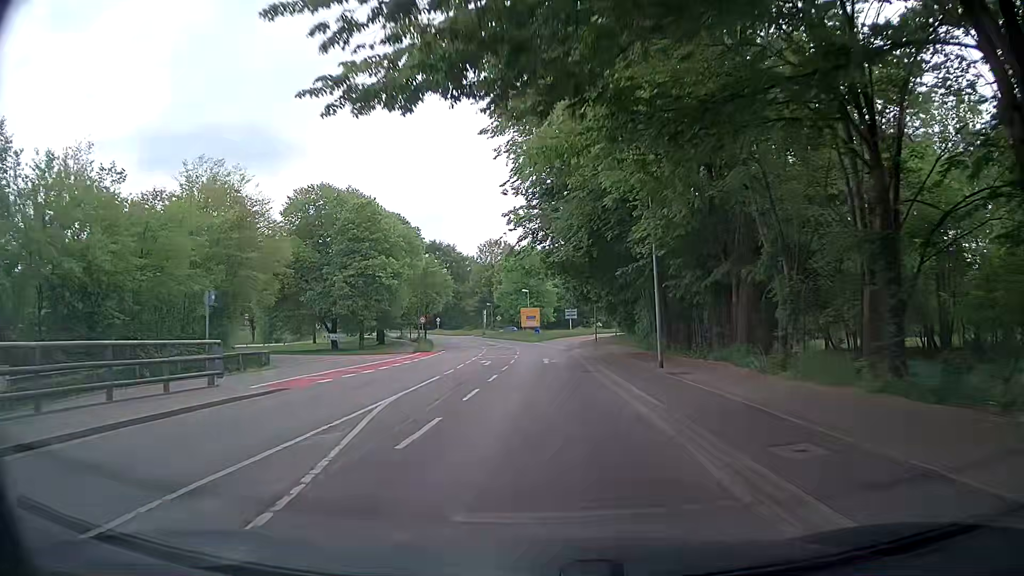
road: secondary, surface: asphalt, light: Day
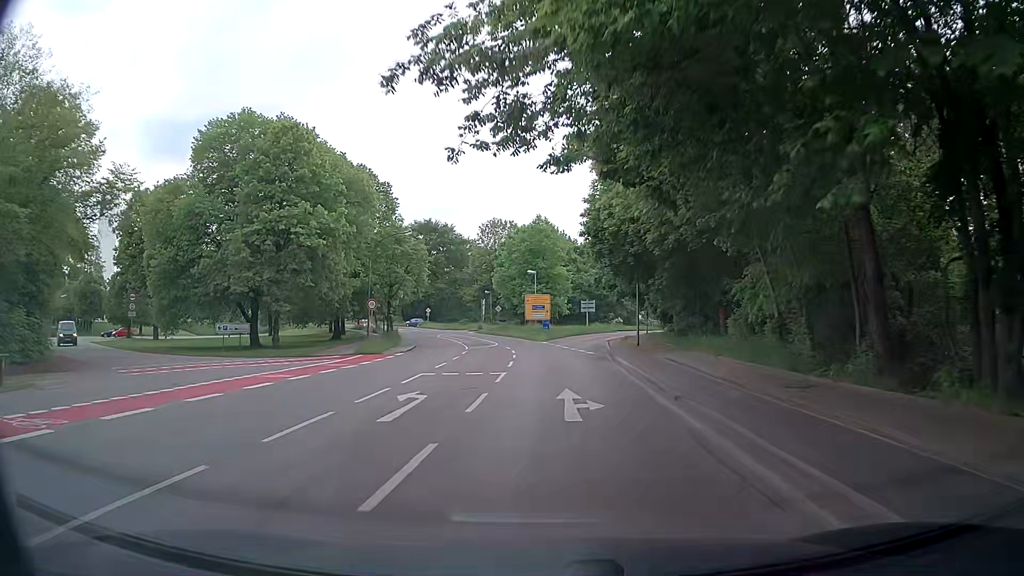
(0.0, +20.8) m; 0°
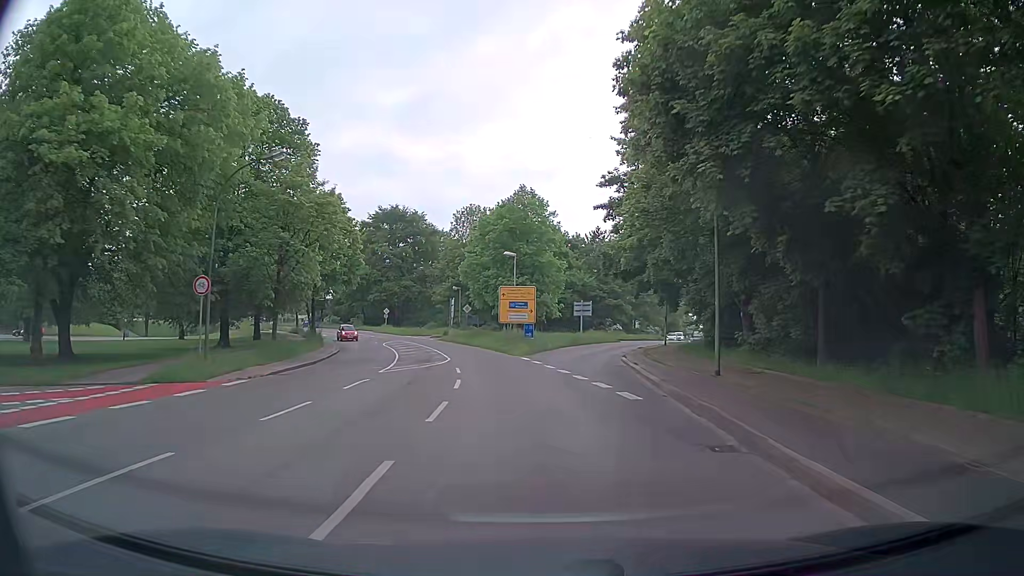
(+0.1, +19.4) m; +2°
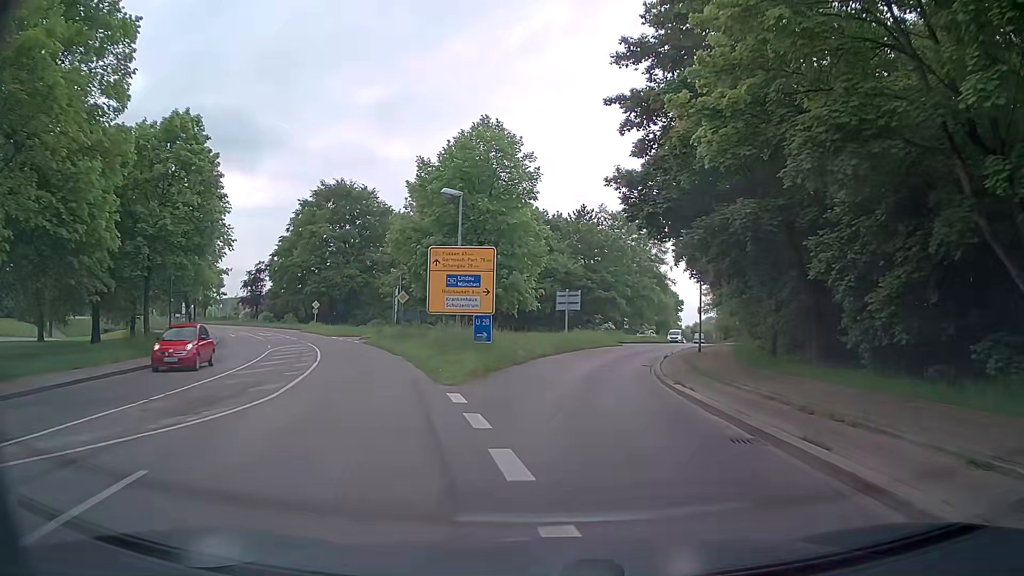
(0.0, +19.4) m; +2°
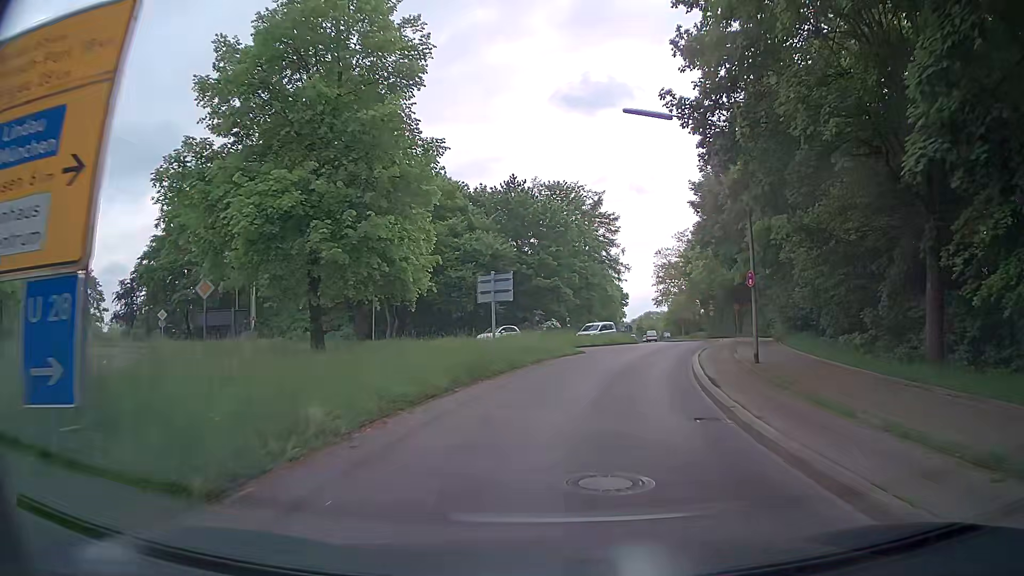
(+0.7, +18.7) m; +5°
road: tertiary_link
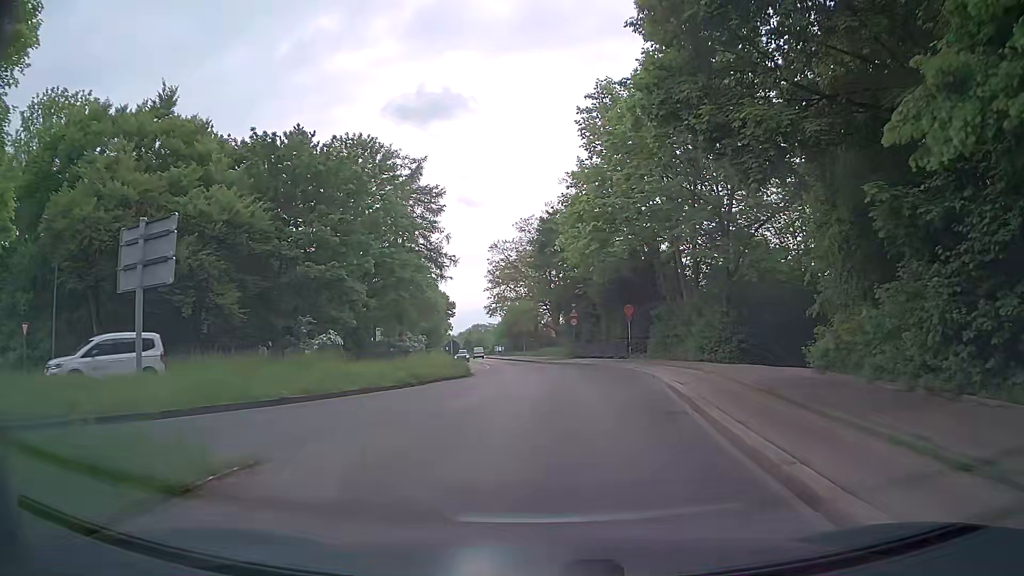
(+2.5, +22.5) m; +15°
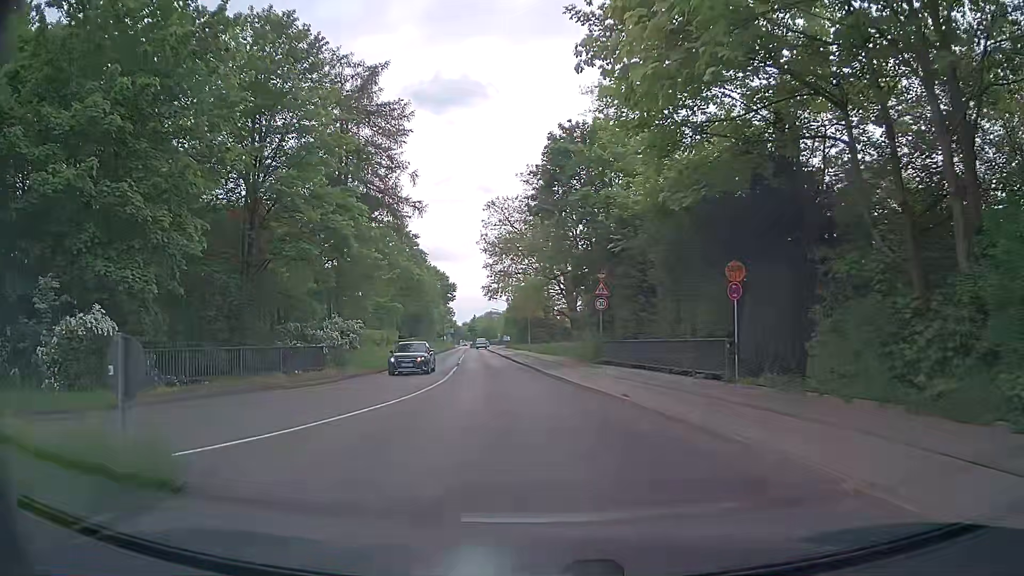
(+0.5, +20.6) m; -1°
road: tertiary
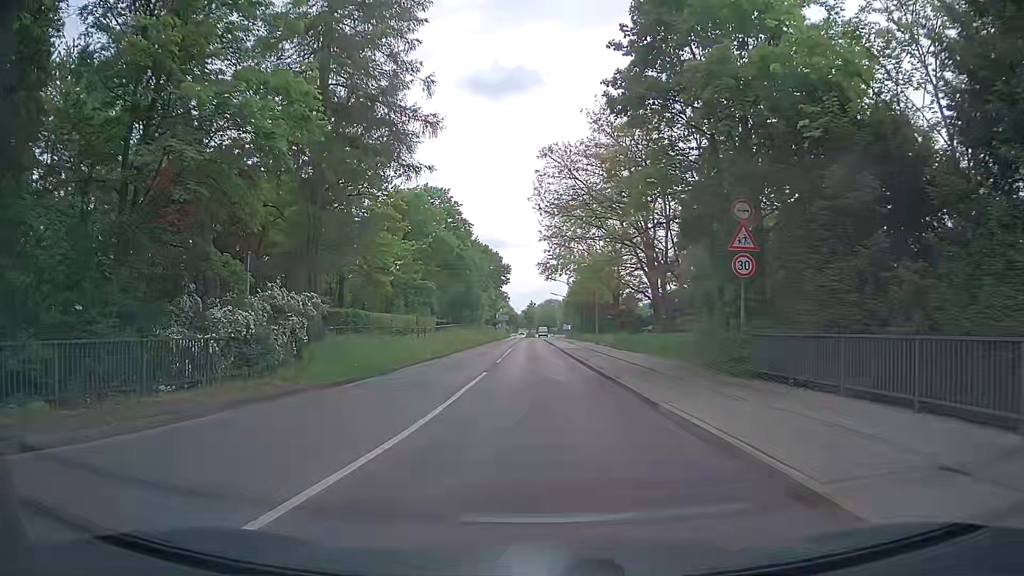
(-0.8, +14.7) m; -6°
(0, +10) (0, +20) (-1, +30) (-1, +40) (-1, +50) (-1, +60) (-1, +70) (-1, +80) (-1, +90) (-1, +100) m
